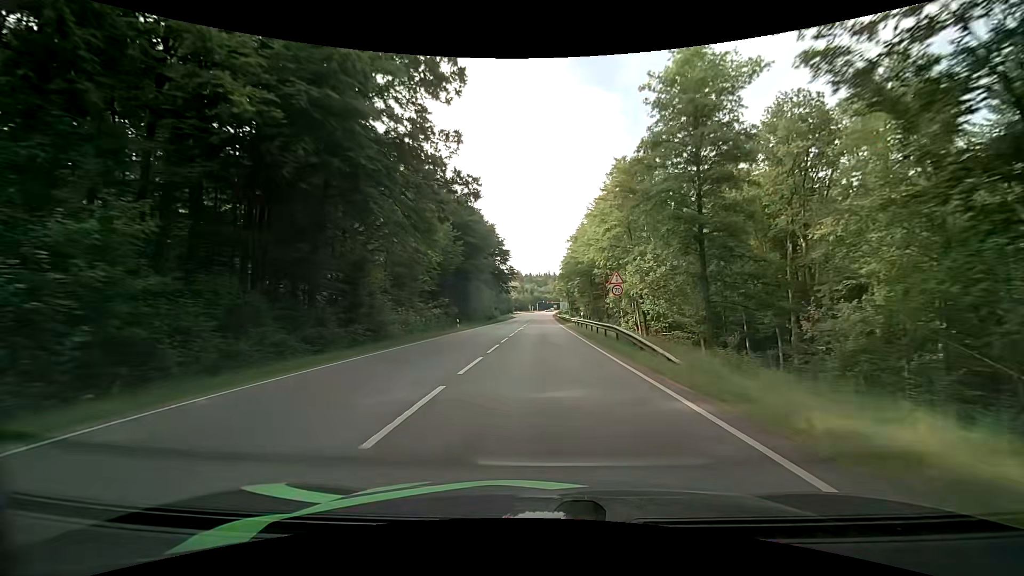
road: secondary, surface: asphalt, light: Day
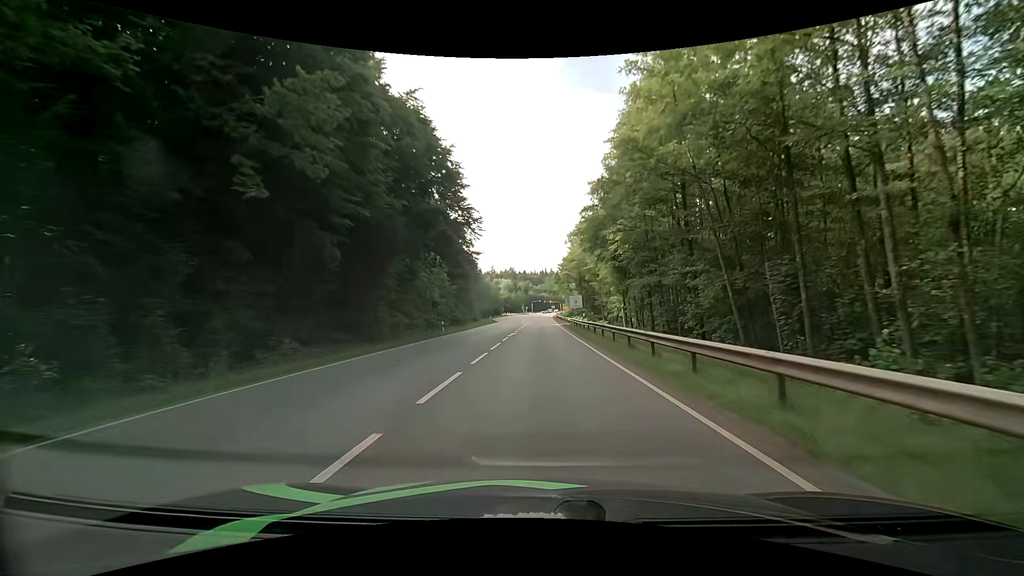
(+0.4, +50.9) m; 0°
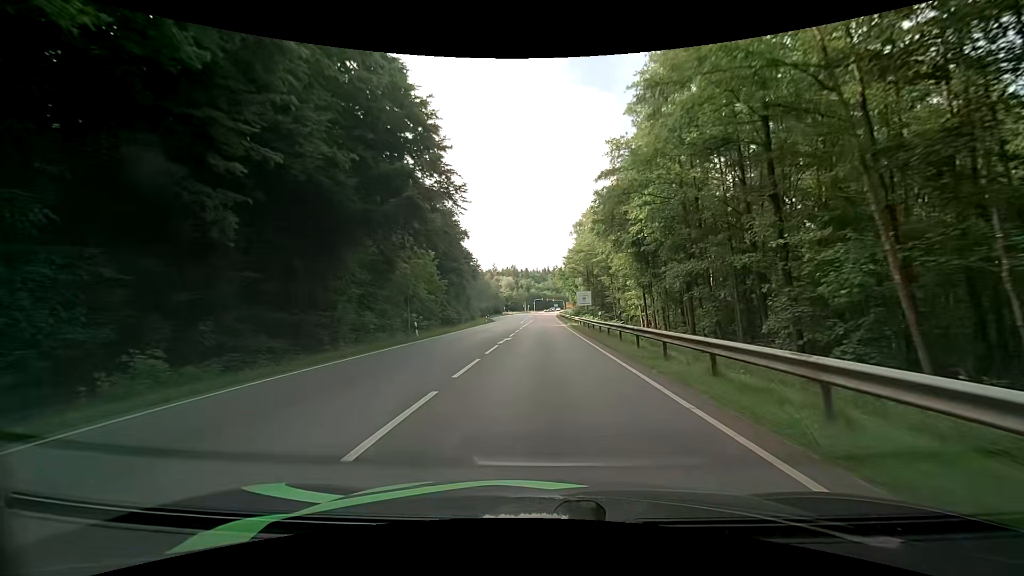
(+0.1, +8.9) m; 0°
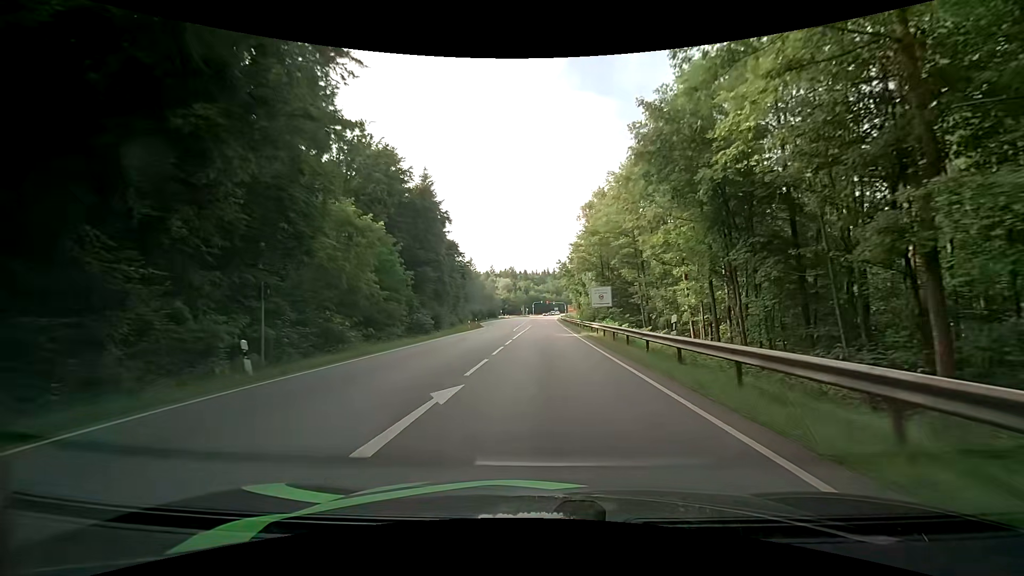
(-0.1, +17.0) m; 0°
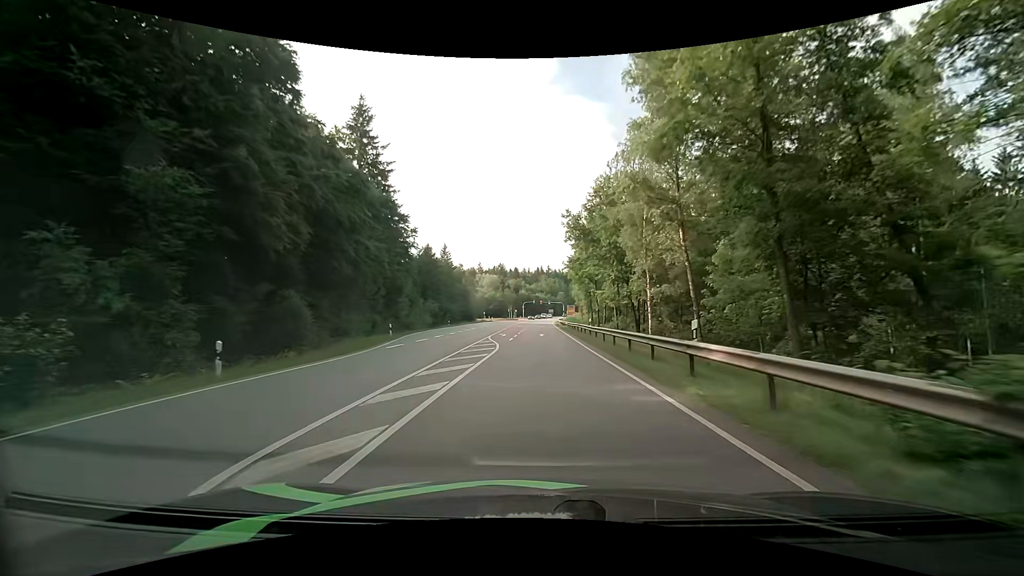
(+0.6, +41.9) m; +1°
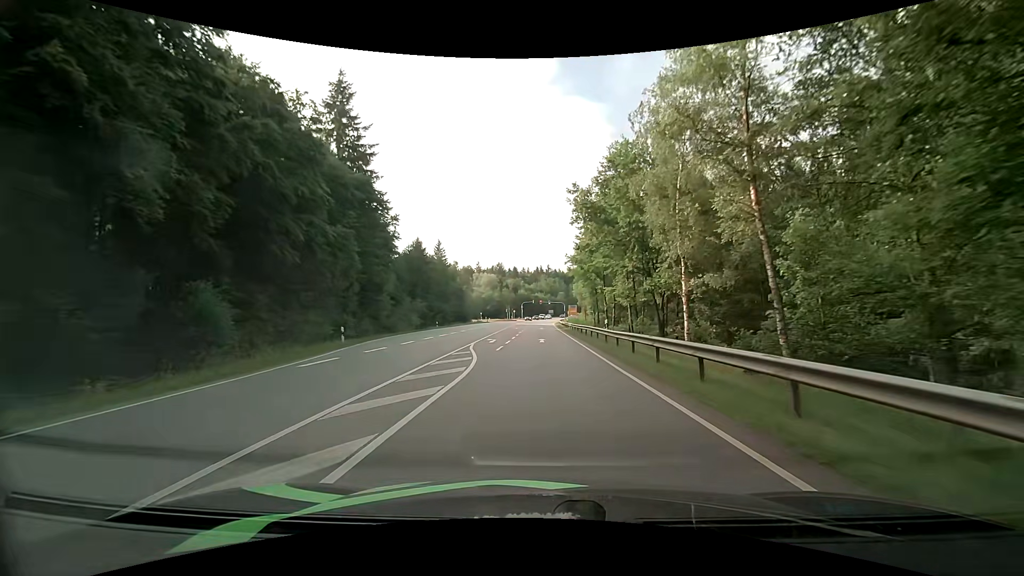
(+0.1, +8.8) m; 0°
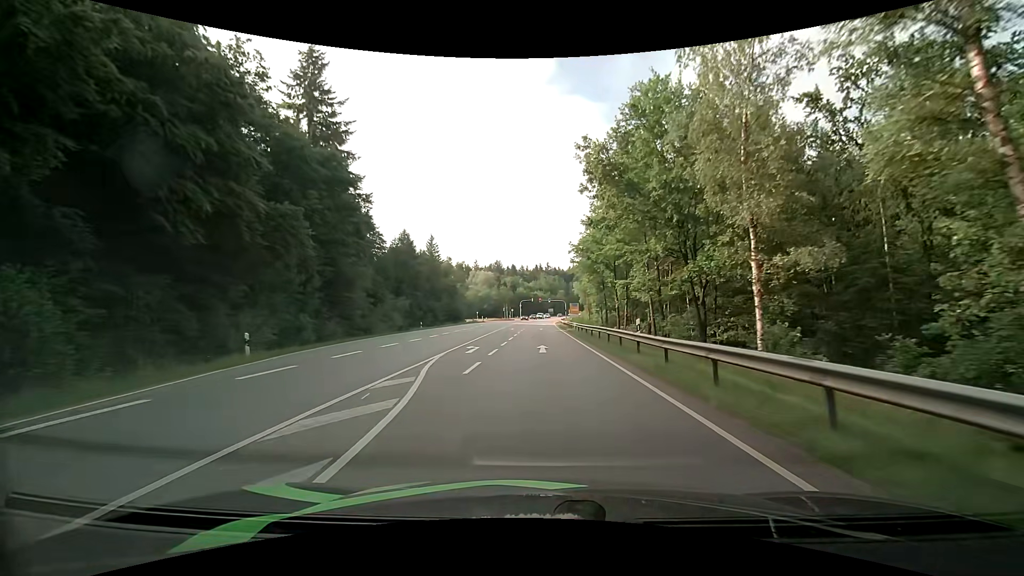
(0.0, +9.0) m; 0°
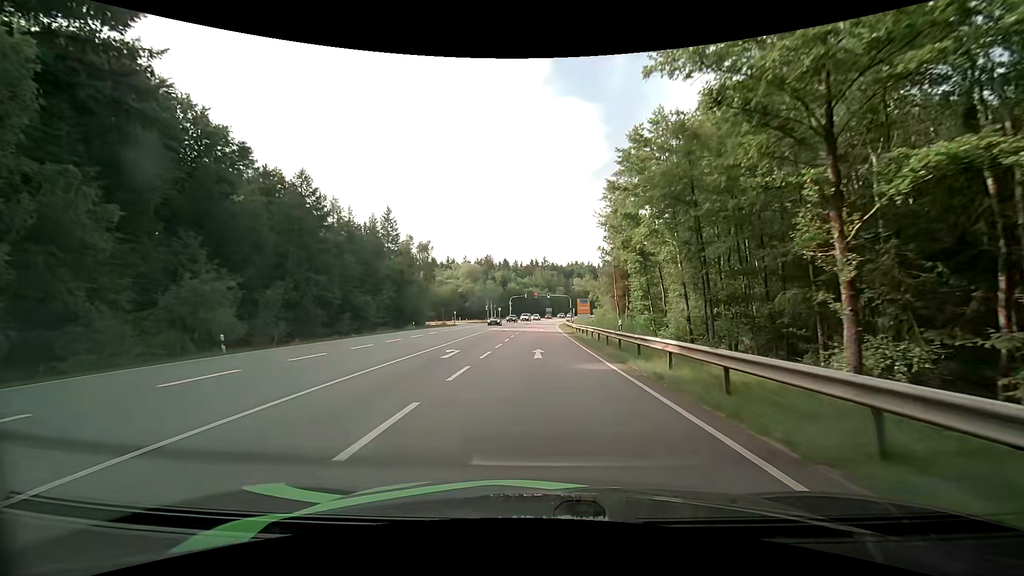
(+0.3, +37.4) m; +1°
(0, +10) (0, +20) (0, +30) (0, +40) (0, +50) (0, +60) (+1, +70) (+1, +80) (+1, +90) (+2, +100) m
